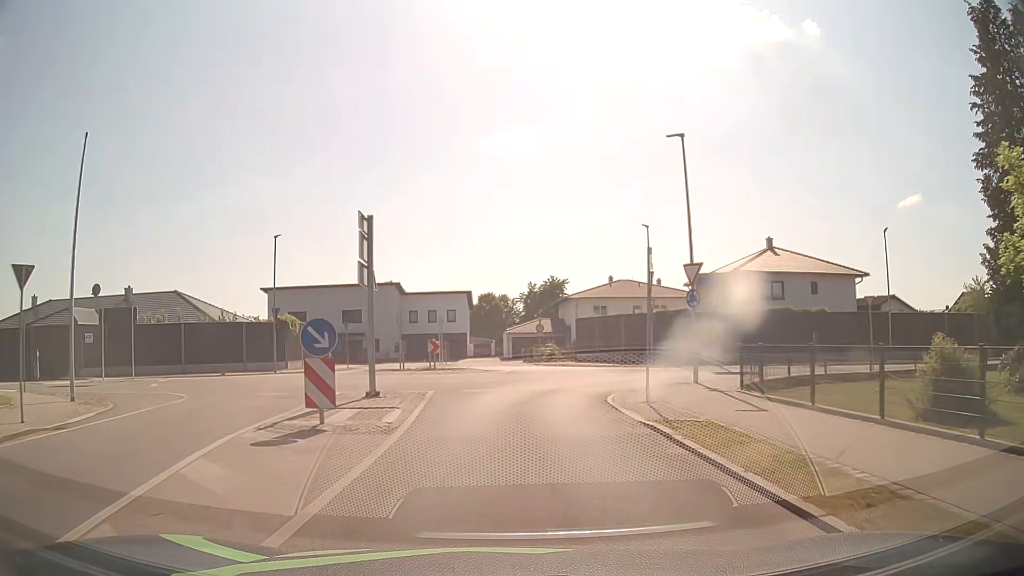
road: unclassified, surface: asphalt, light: Day
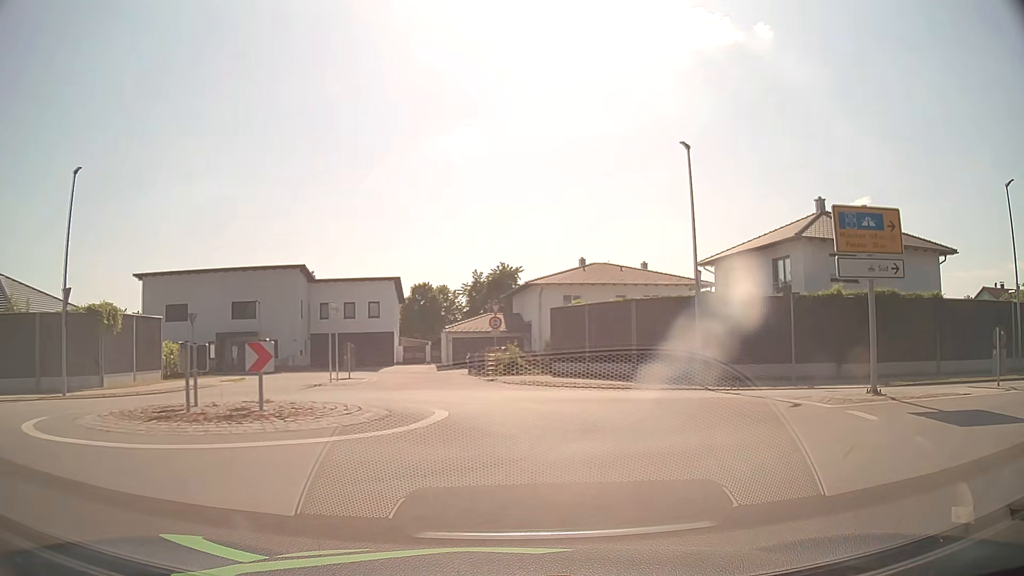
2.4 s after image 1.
(-0.1, +16.8) m; +5°
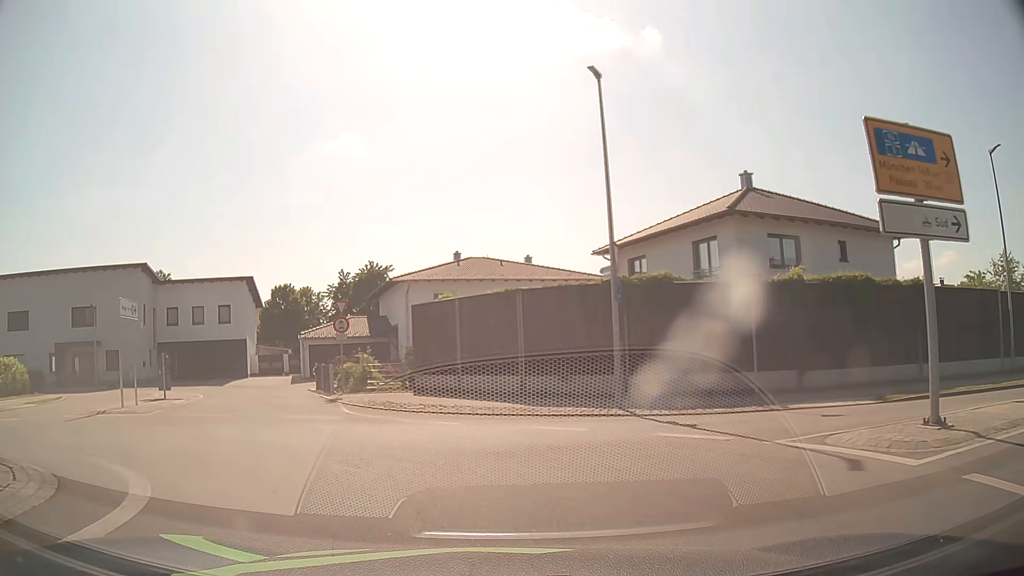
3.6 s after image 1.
(+0.6, +6.7) m; +10°
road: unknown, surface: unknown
